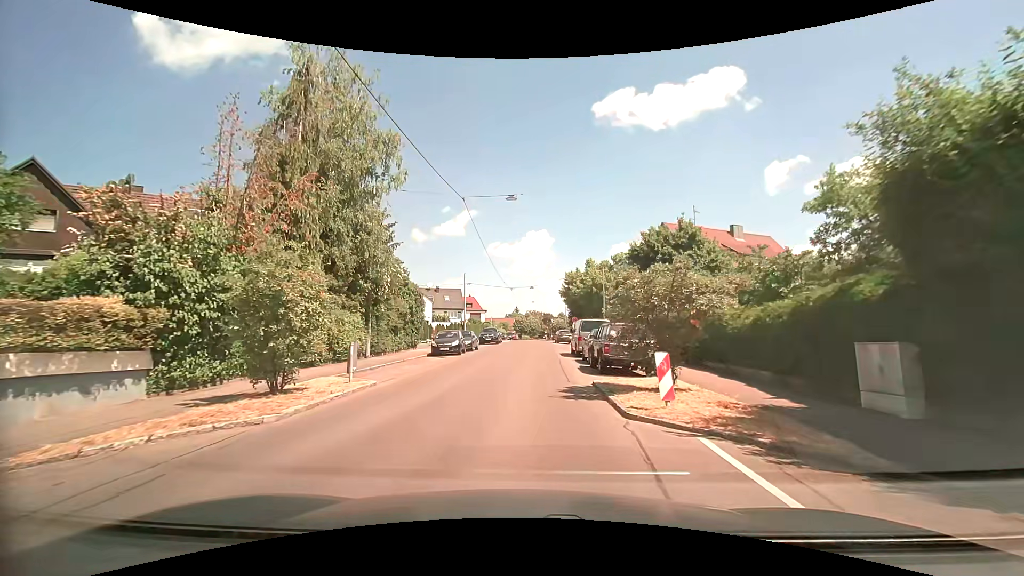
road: residential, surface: asphalt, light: Day
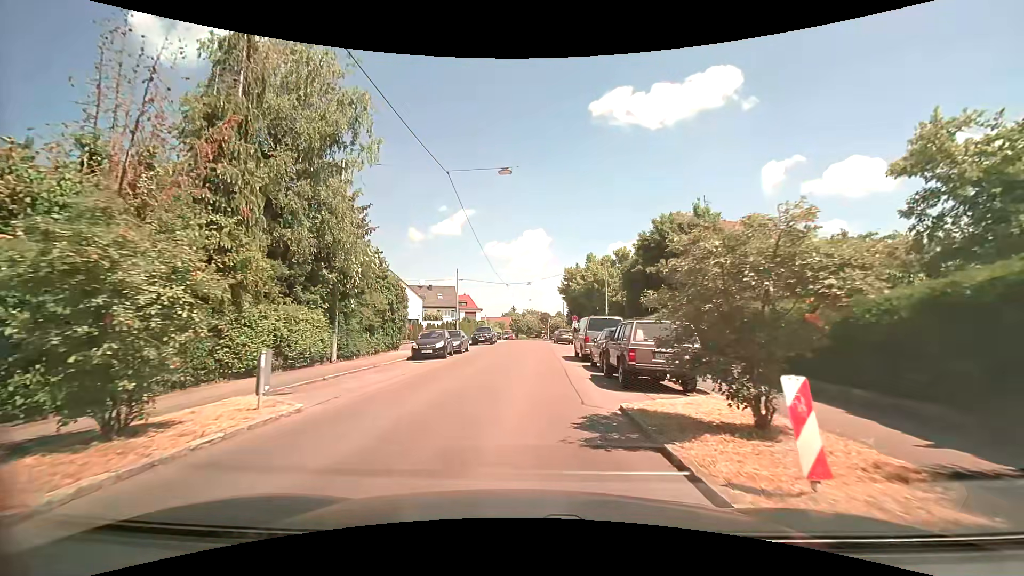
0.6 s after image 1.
(0.0, +4.1) m; +1°
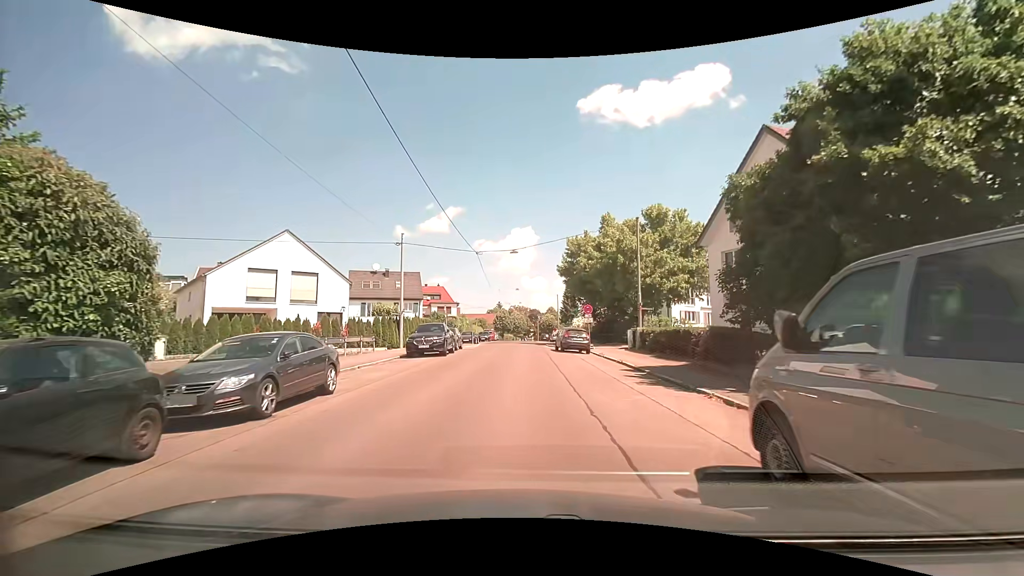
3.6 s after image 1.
(+0.1, +21.3) m; +1°
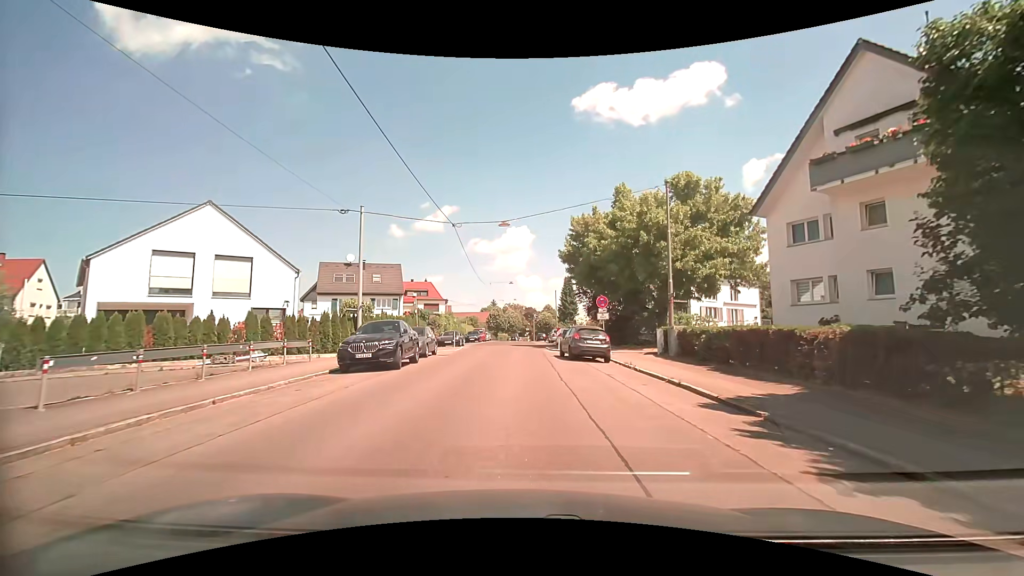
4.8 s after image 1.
(0.0, +8.3) m; +1°
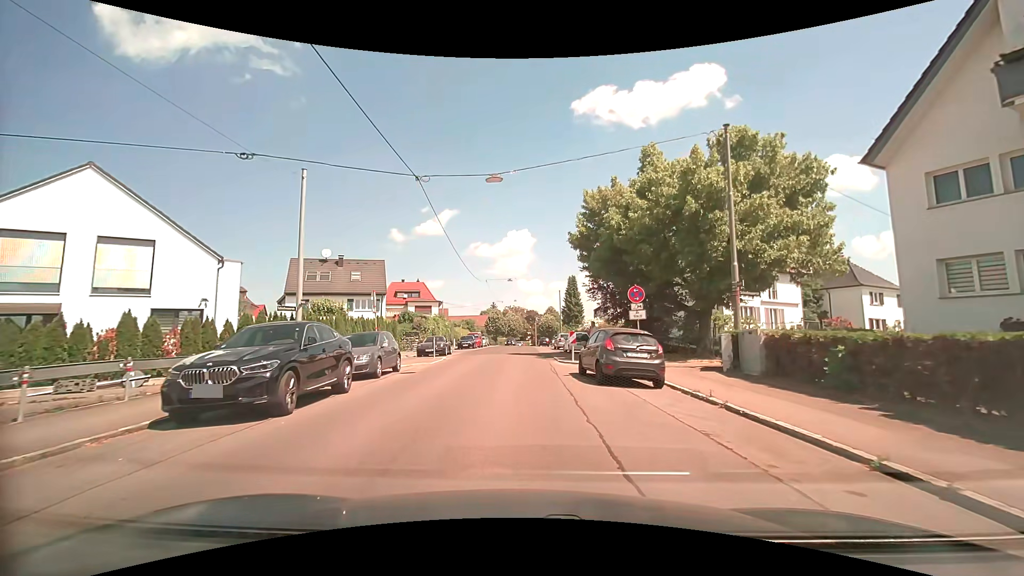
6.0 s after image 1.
(0.0, +7.8) m; -1°
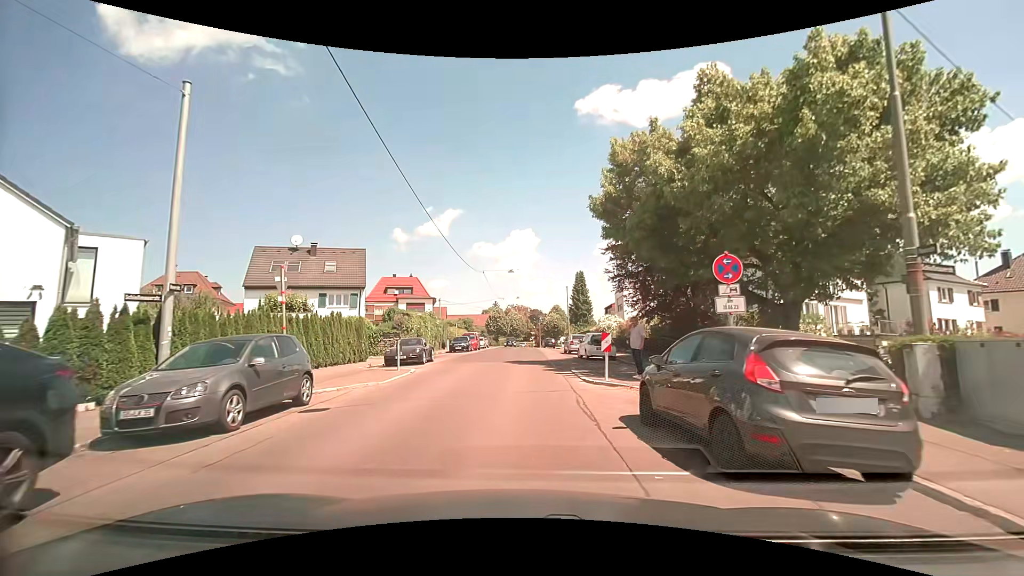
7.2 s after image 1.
(0.0, +8.0) m; 0°
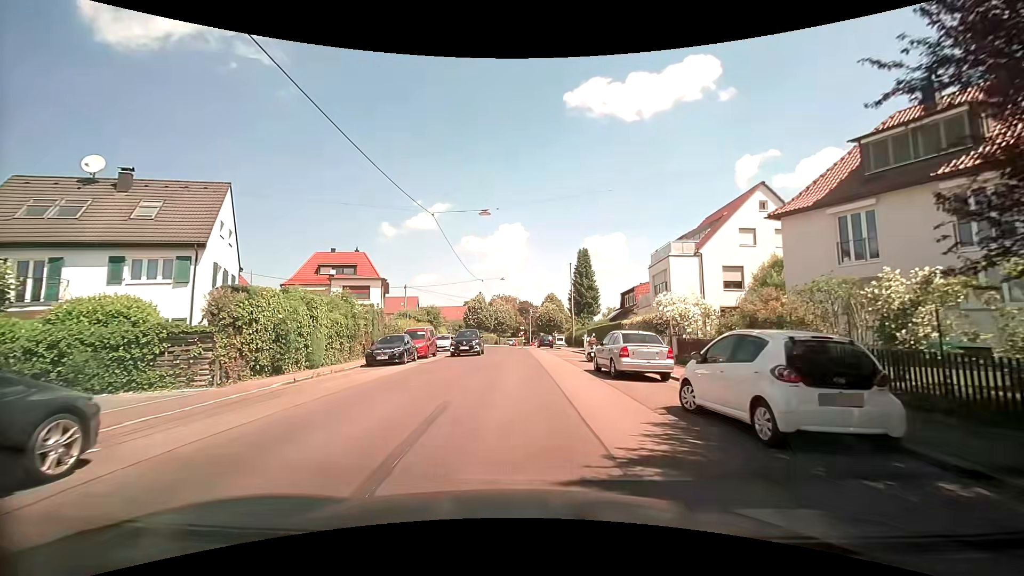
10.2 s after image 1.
(+0.1, +20.9) m; +2°
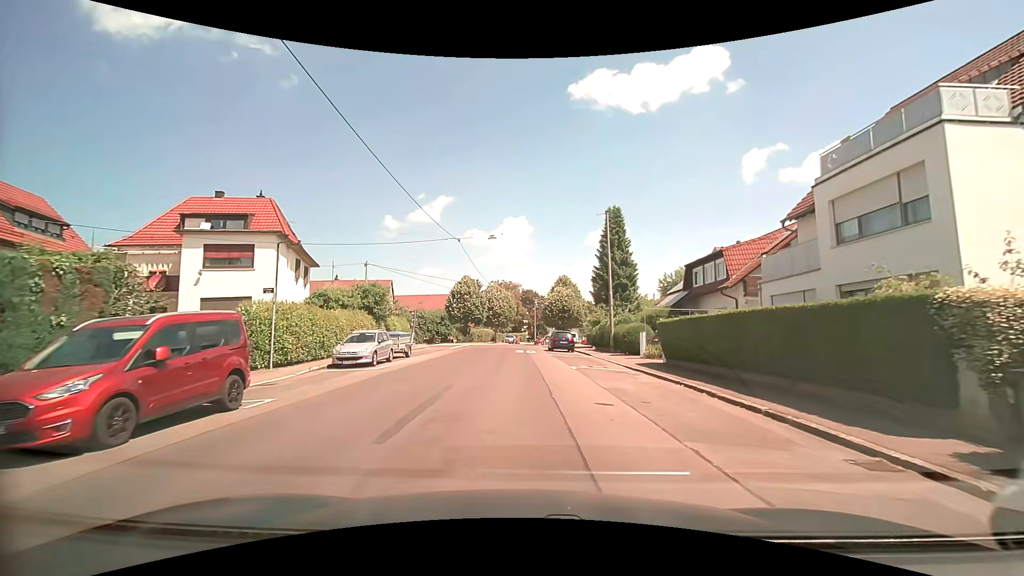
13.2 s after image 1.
(-0.3, +21.9) m; -1°
